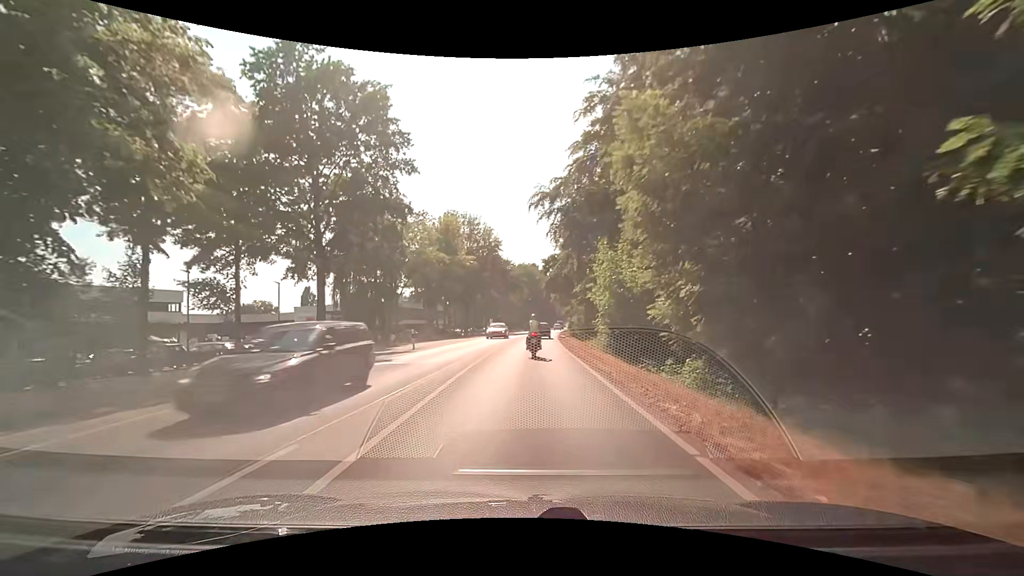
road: secondary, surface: asphalt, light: Day
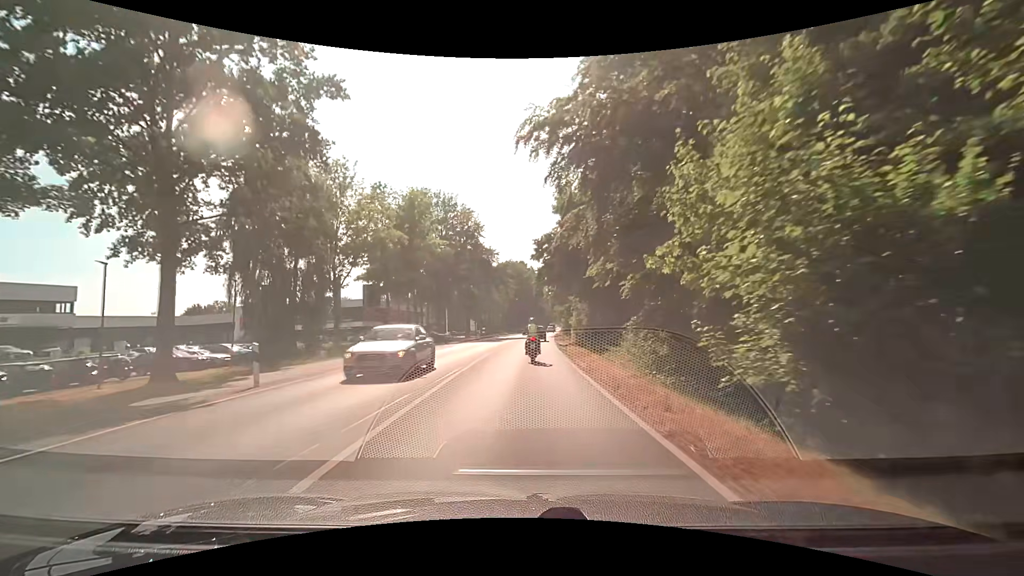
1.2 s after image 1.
(+0.3, +15.4) m; +2°
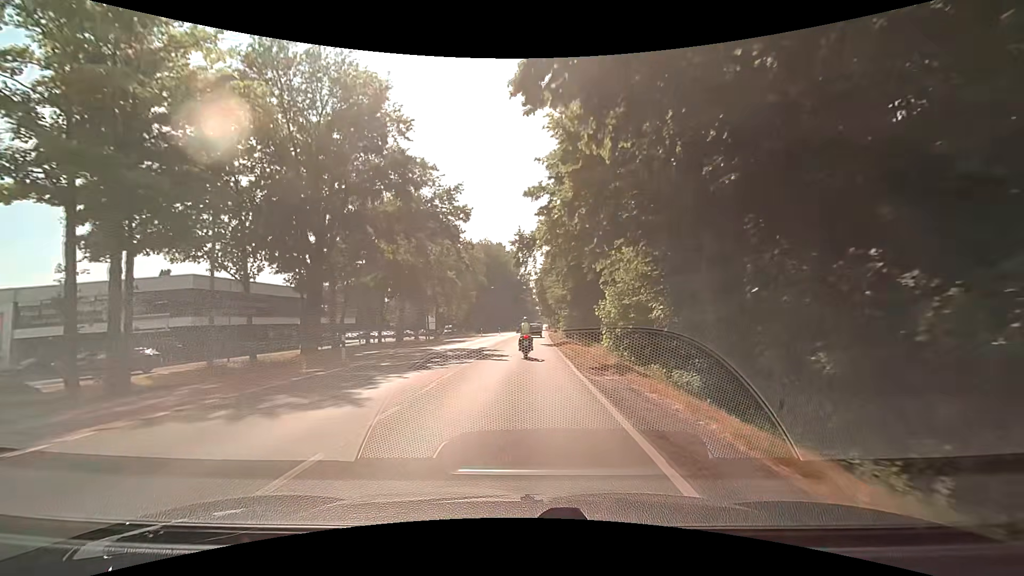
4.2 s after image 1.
(+0.8, +37.3) m; +2°
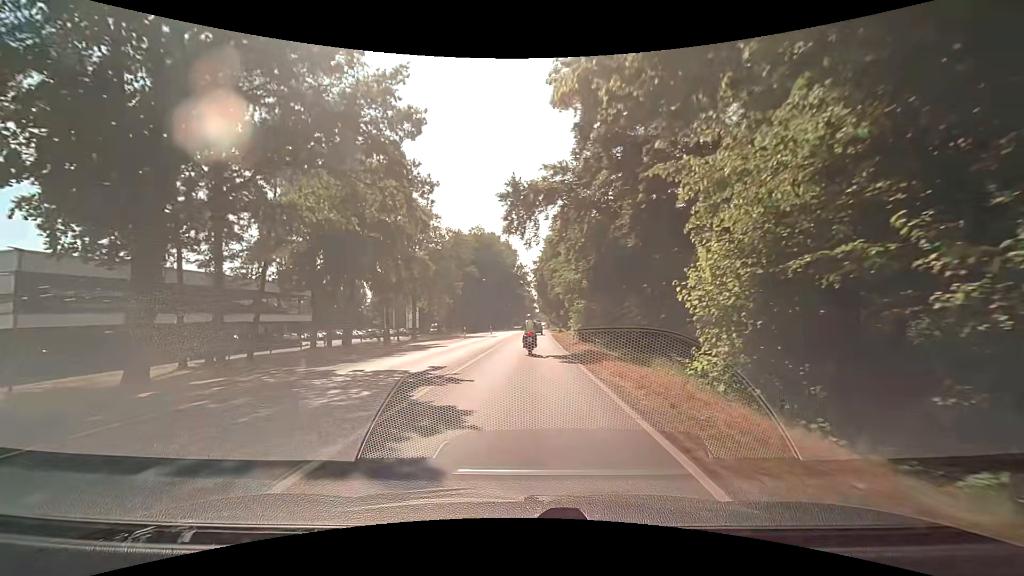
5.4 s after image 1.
(+0.1, +14.8) m; +1°
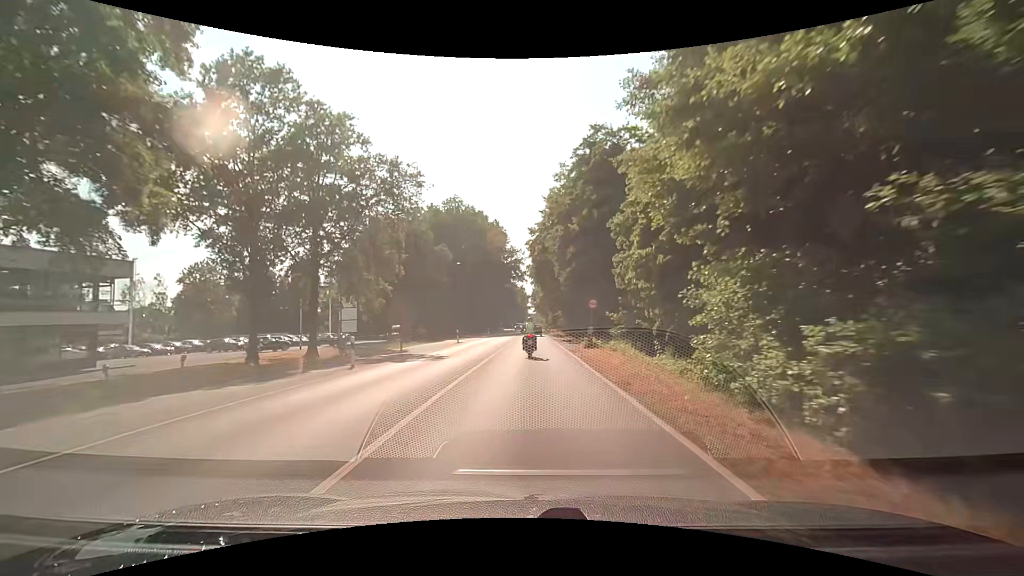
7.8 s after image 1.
(+0.2, +29.7) m; +1°
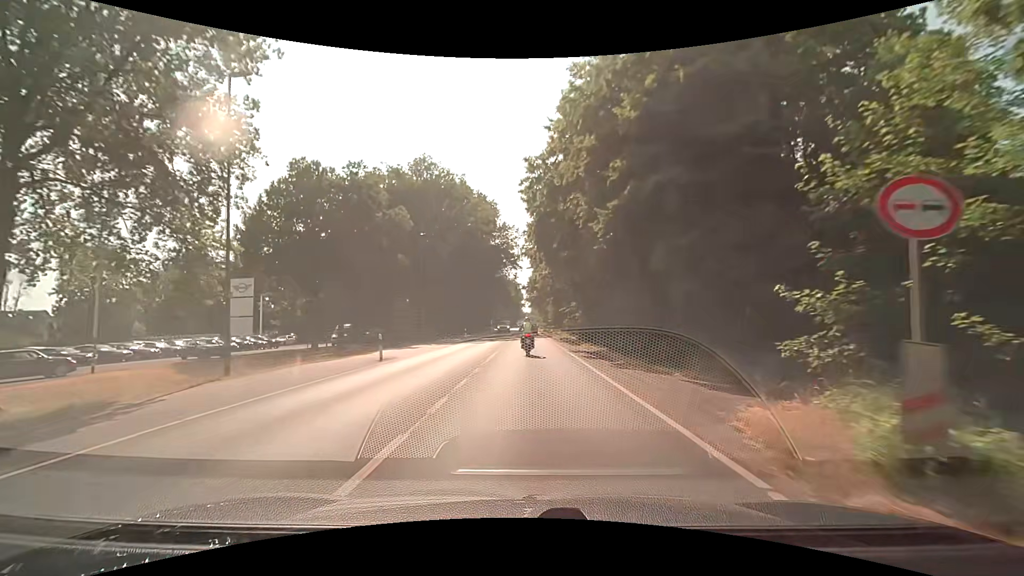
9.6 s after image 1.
(-0.1, +21.9) m; 0°
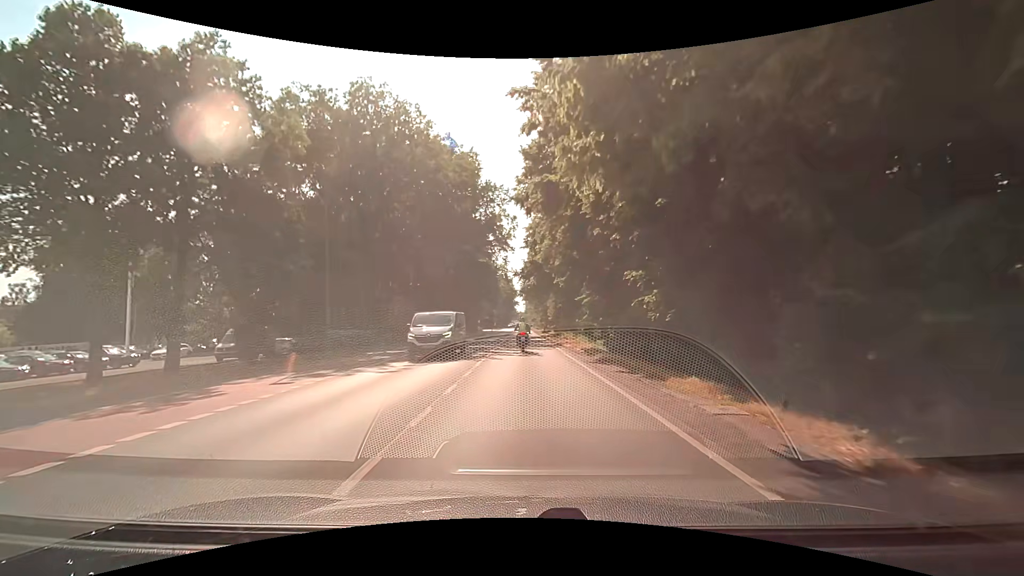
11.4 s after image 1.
(+0.2, +21.8) m; 0°
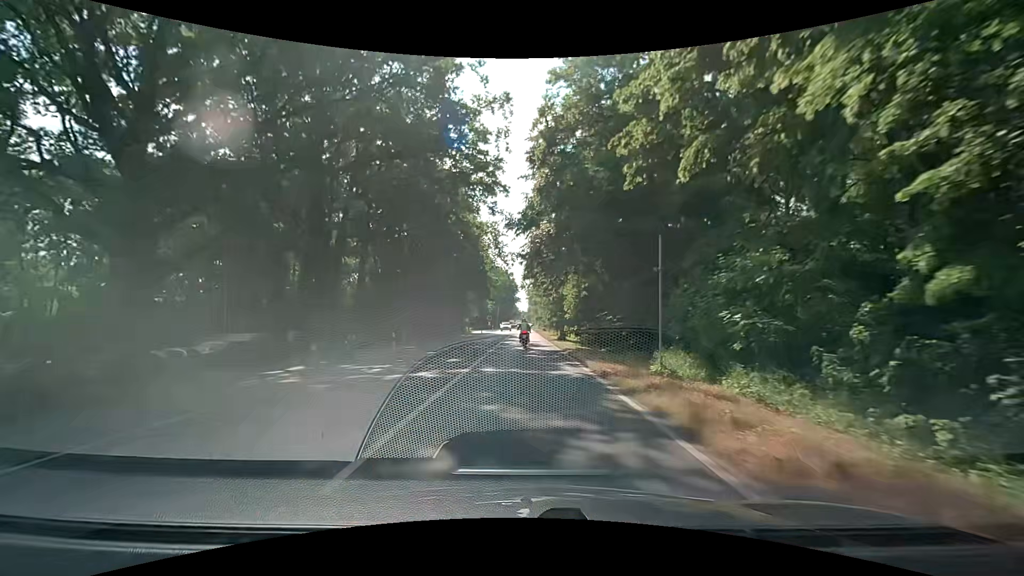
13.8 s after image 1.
(+0.2, +29.2) m; 0°
(0, +10) (0, +20) (0, +30) (0, +40) (0, +50) (0, +60) (0, +70) (+1, +80) (+1, +90) (0, +100) m
